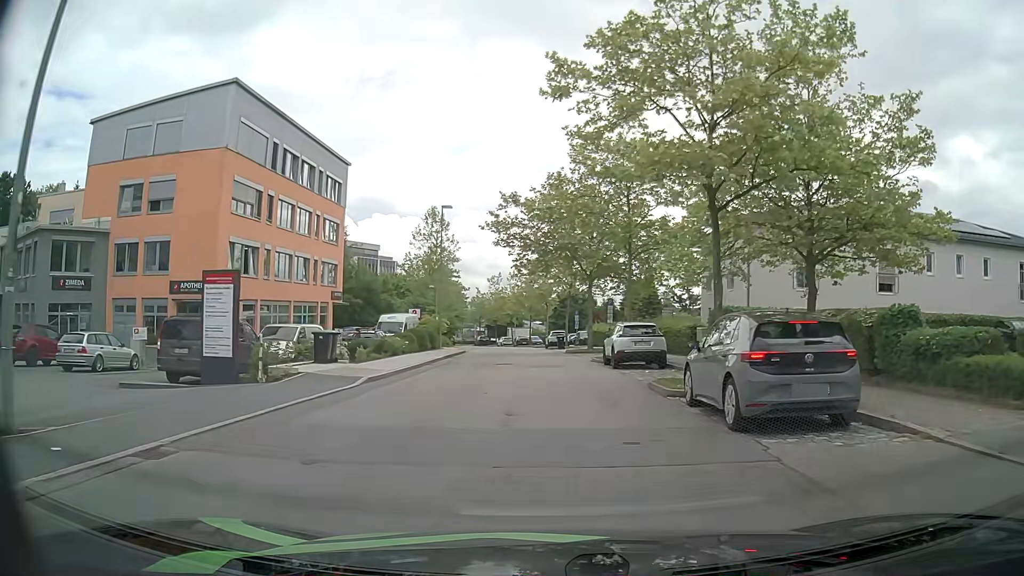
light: Day
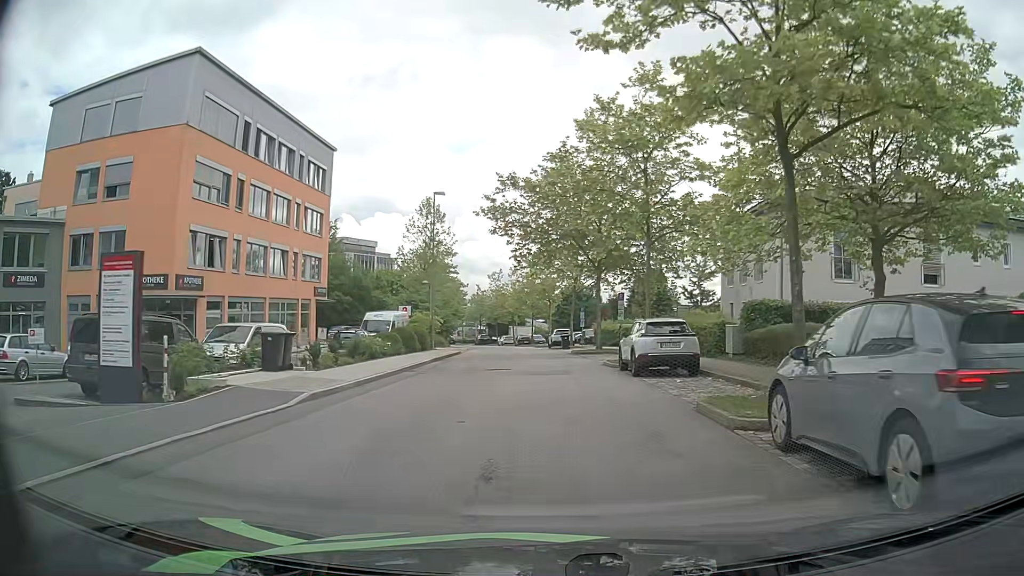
(0.0, +4.5) m; 0°
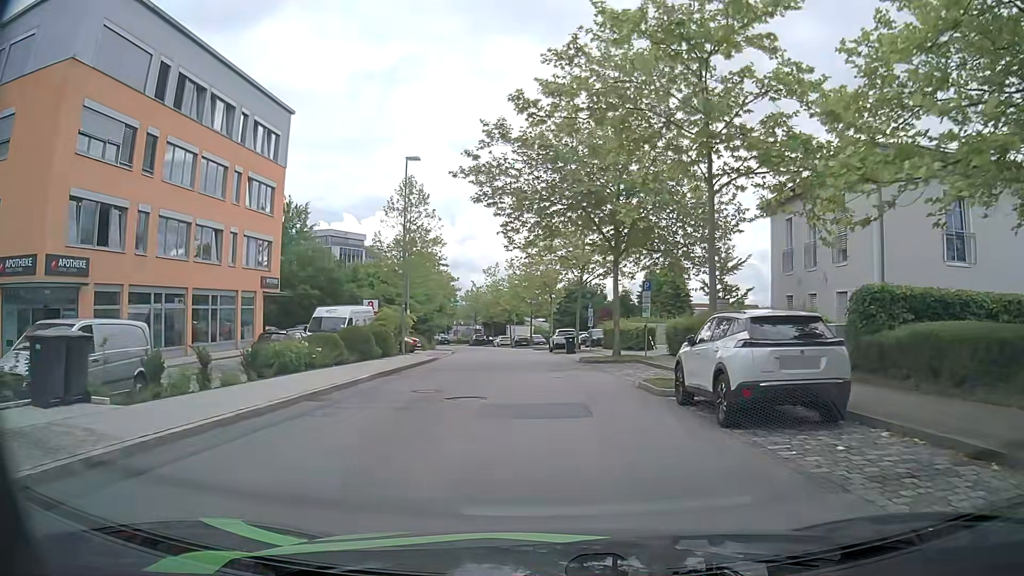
(0.0, +9.3) m; -1°
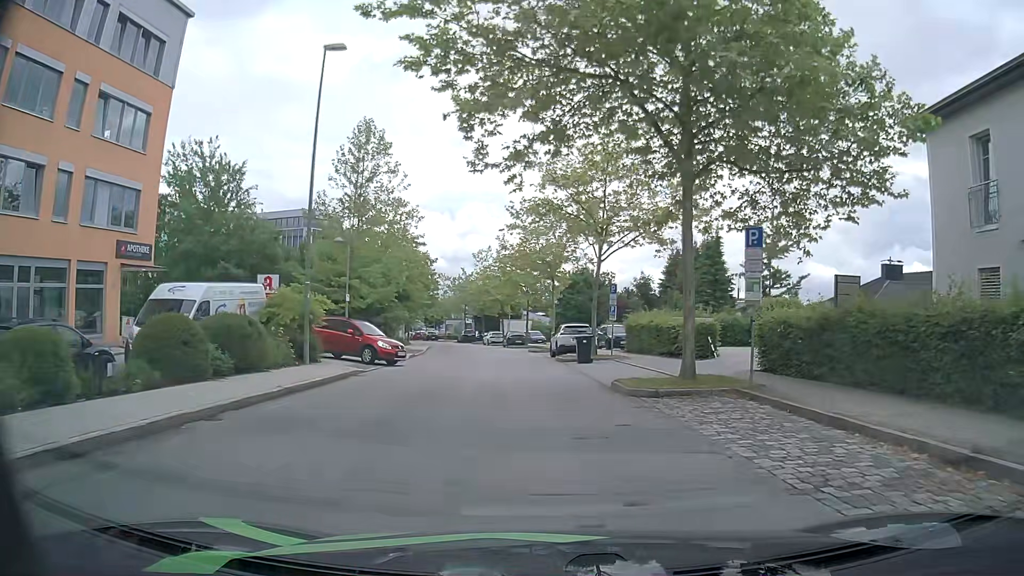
(+0.1, +14.3) m; +1°
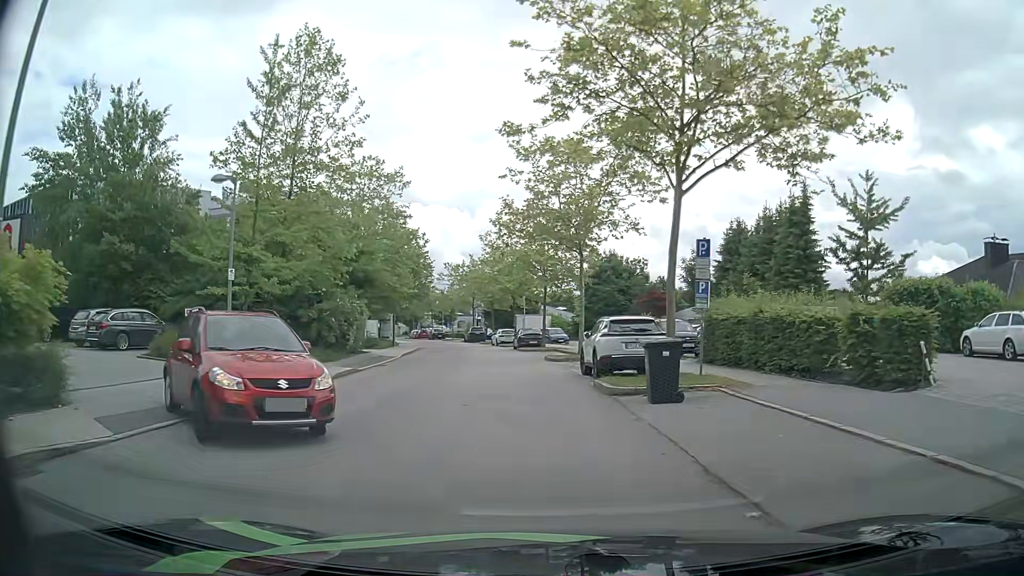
(-0.1, +13.9) m; -2°
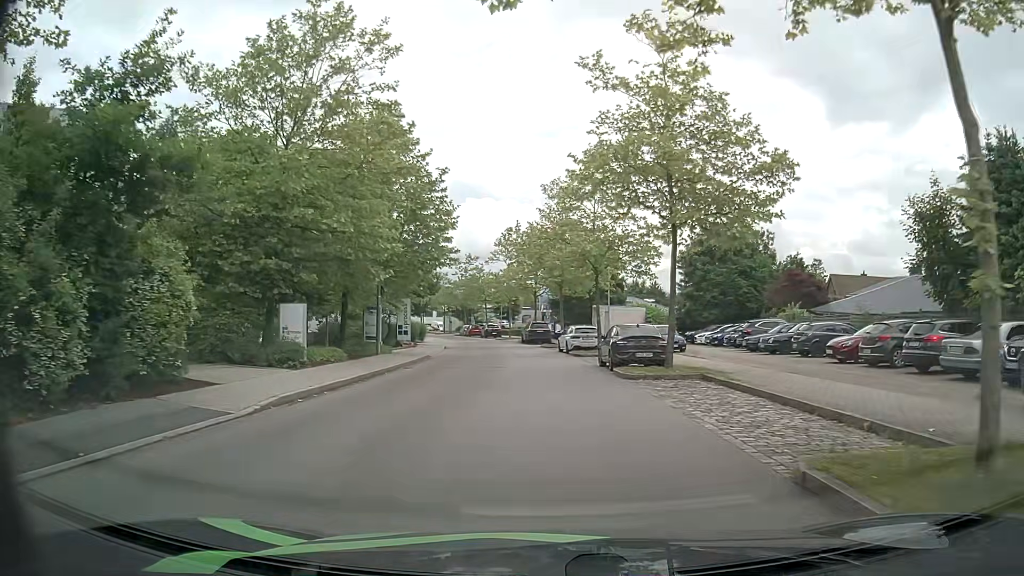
(-1.3, +23.2) m; -5°
(0, +10) (0, +20) (-1, +30) (-2, +40) (-3, +50) (-5, +60) (-7, +70) (-9, +79) (-12, +89) (-15, +98) m
